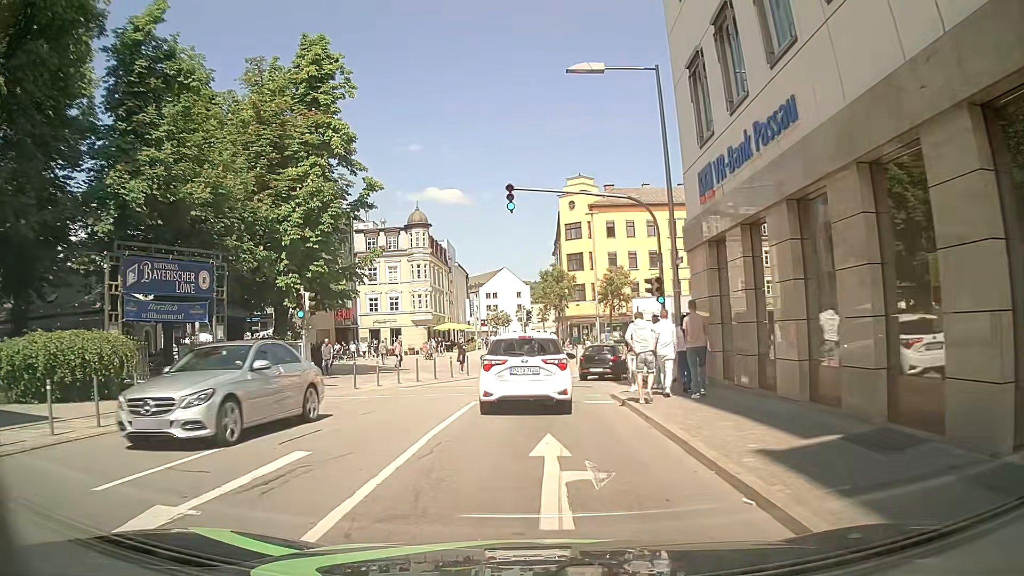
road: primary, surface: asphalt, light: Day
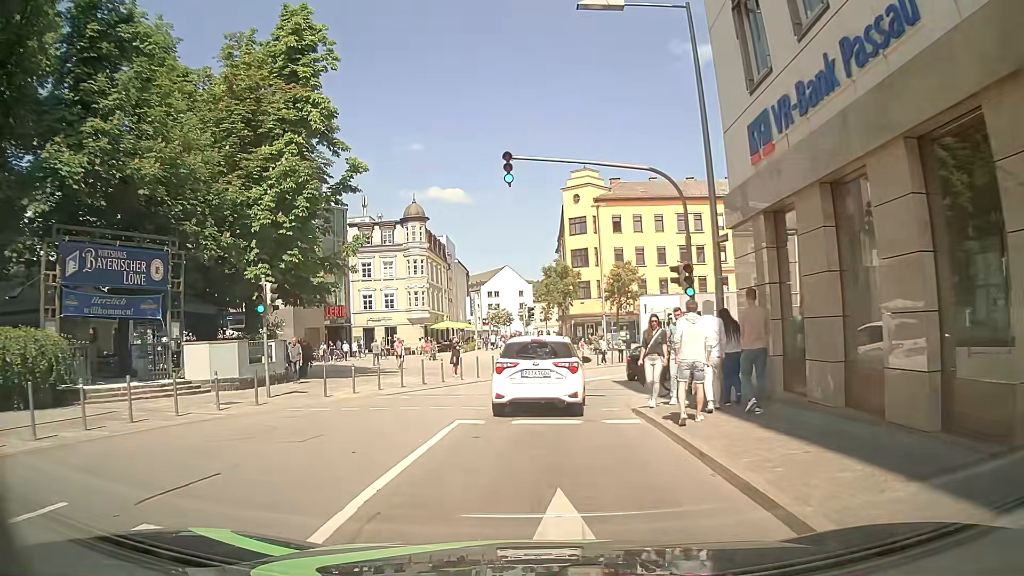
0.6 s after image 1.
(0.0, +3.6) m; 0°
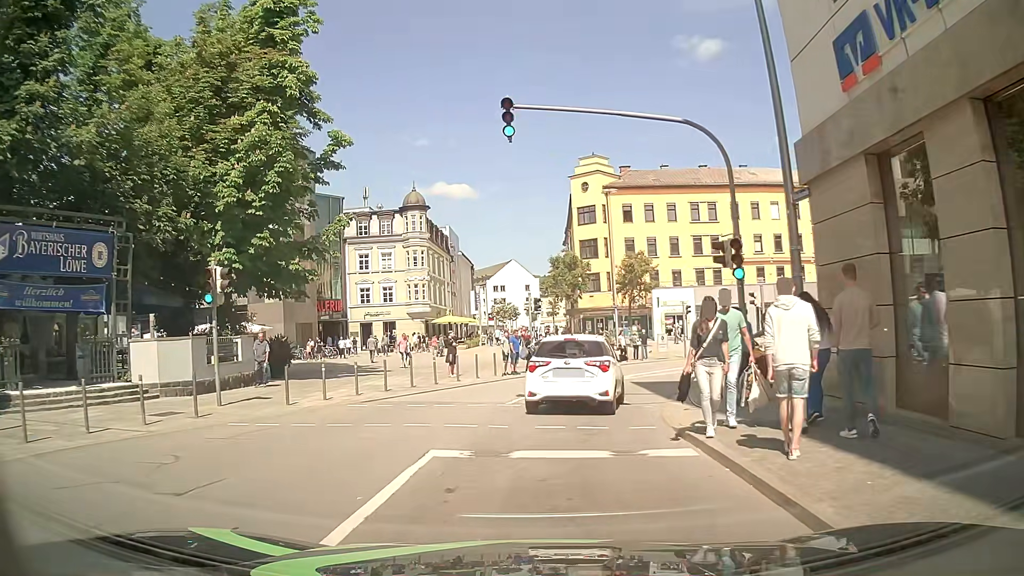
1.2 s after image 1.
(-0.1, +3.6) m; -1°
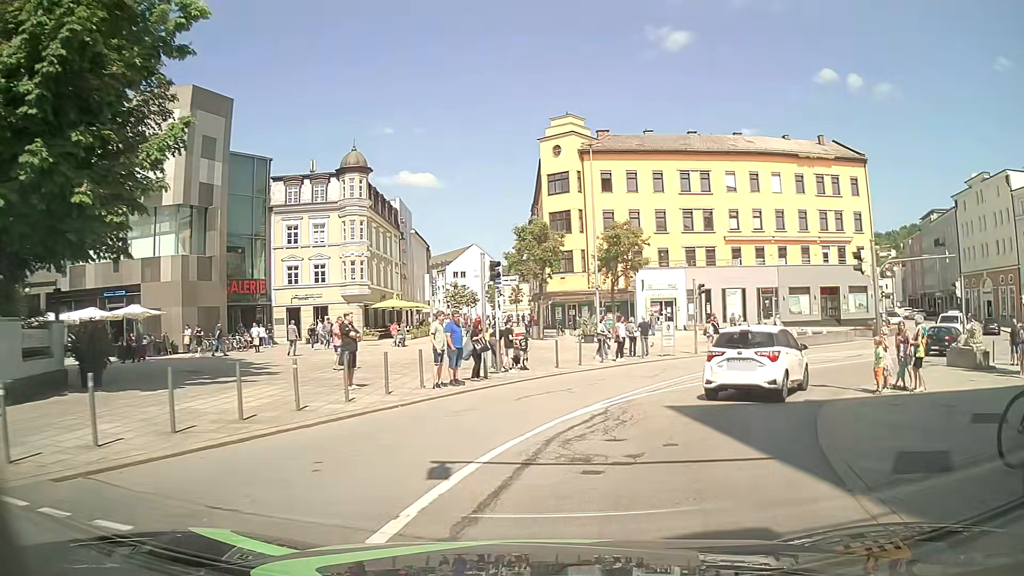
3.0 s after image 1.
(-0.1, +10.8) m; +2°
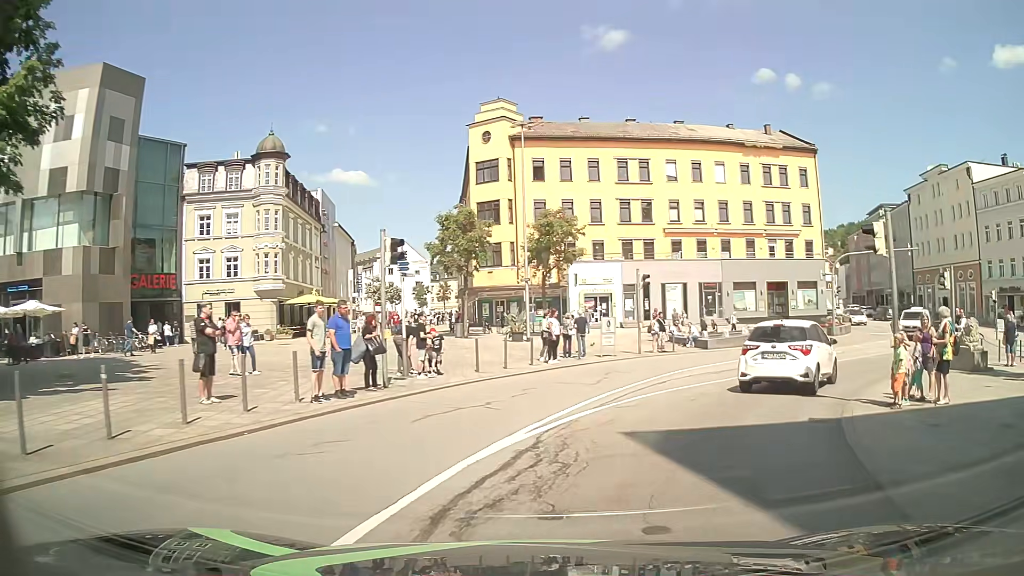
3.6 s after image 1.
(+0.2, +3.8) m; +8°
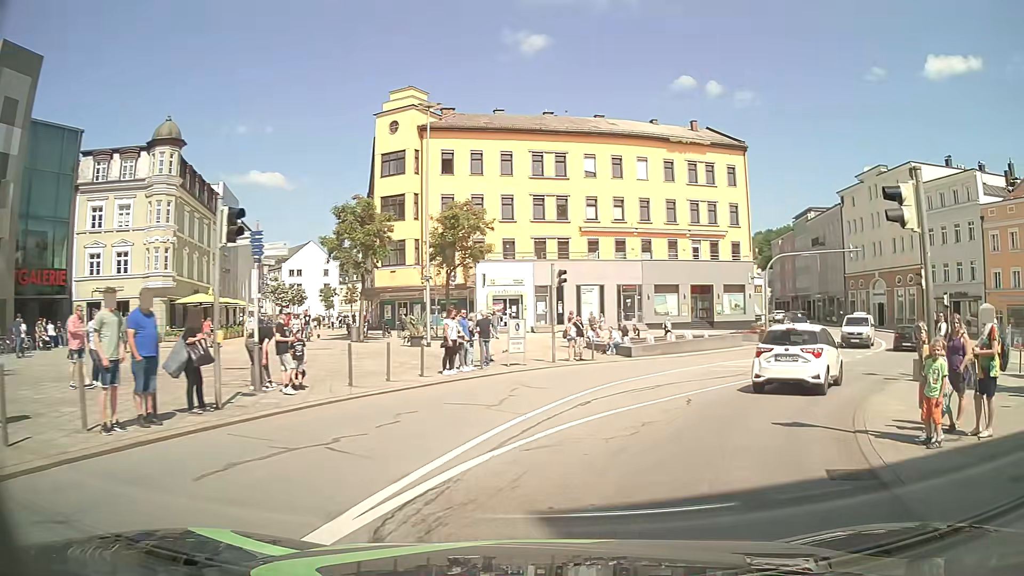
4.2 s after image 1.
(+0.2, +3.9) m; +7°
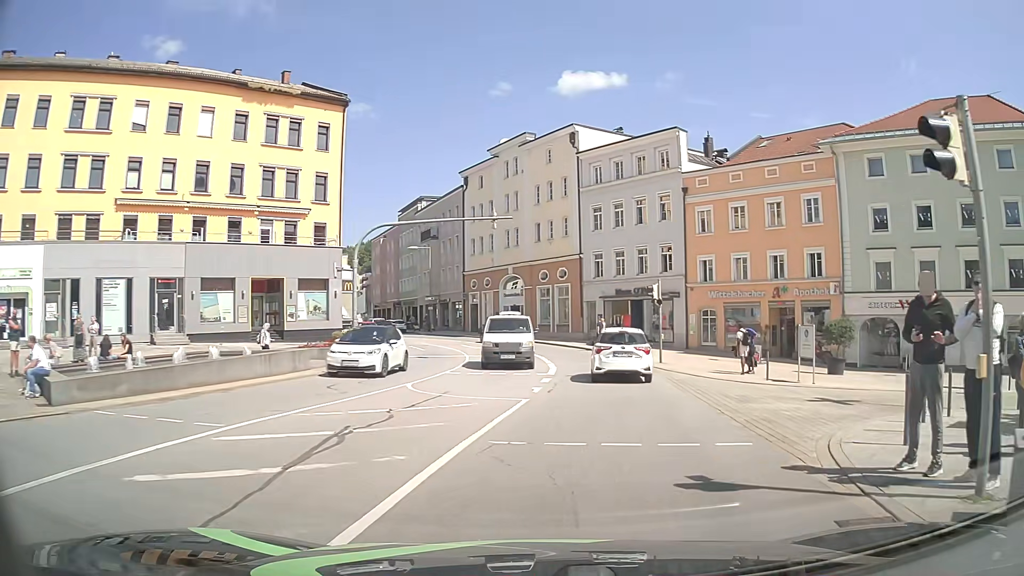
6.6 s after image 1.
(+4.8, +15.4) m; +34°
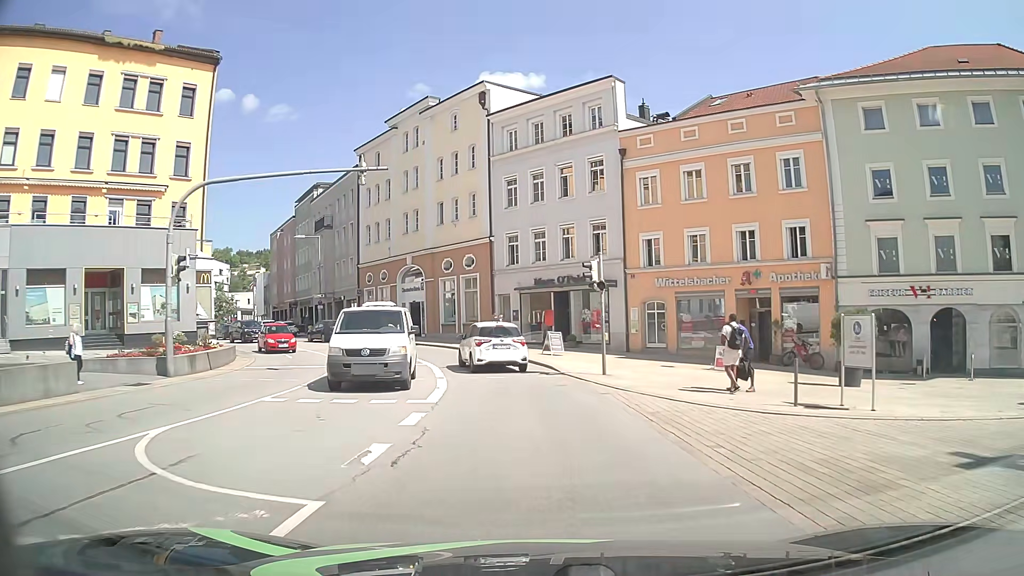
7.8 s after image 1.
(+0.6, +8.9) m; +6°
(0, +10) (-1, +20) (-4, +30) (-8, +38) (-15, +46) (-22, +53) (-29, +60) (-36, +67) (-43, +75) (-50, +82) m
